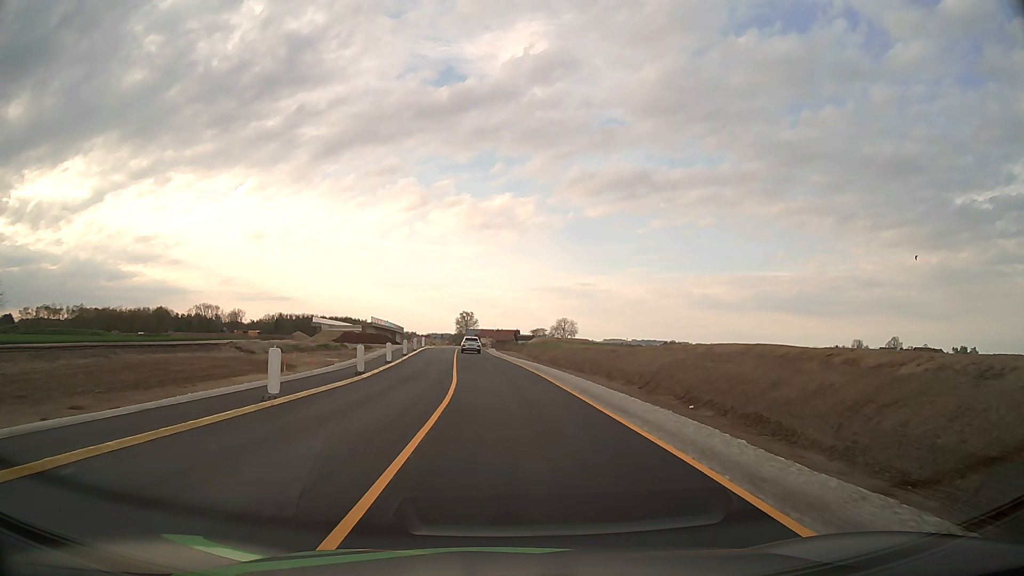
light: Day
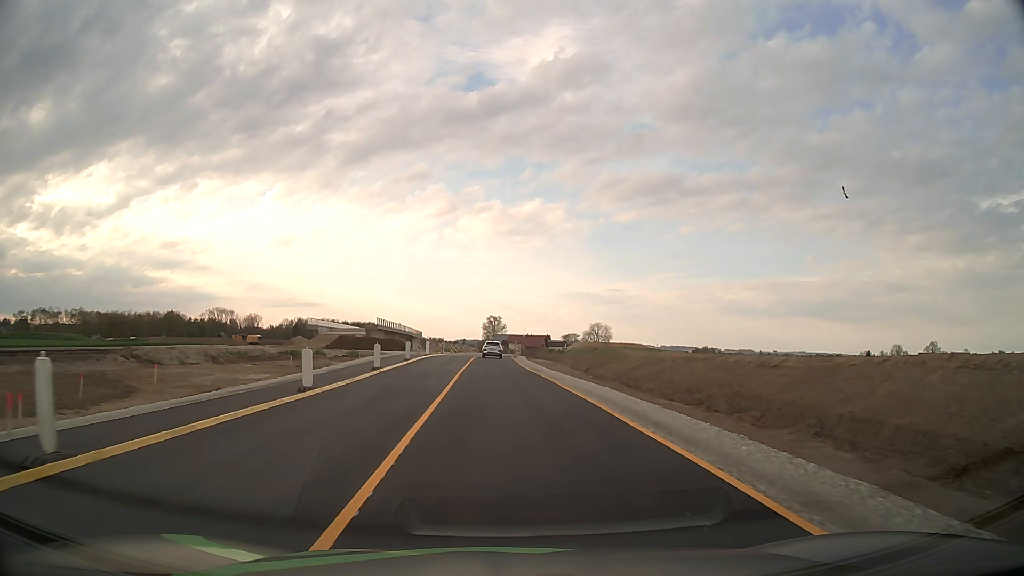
(-0.5, +21.4) m; -3°
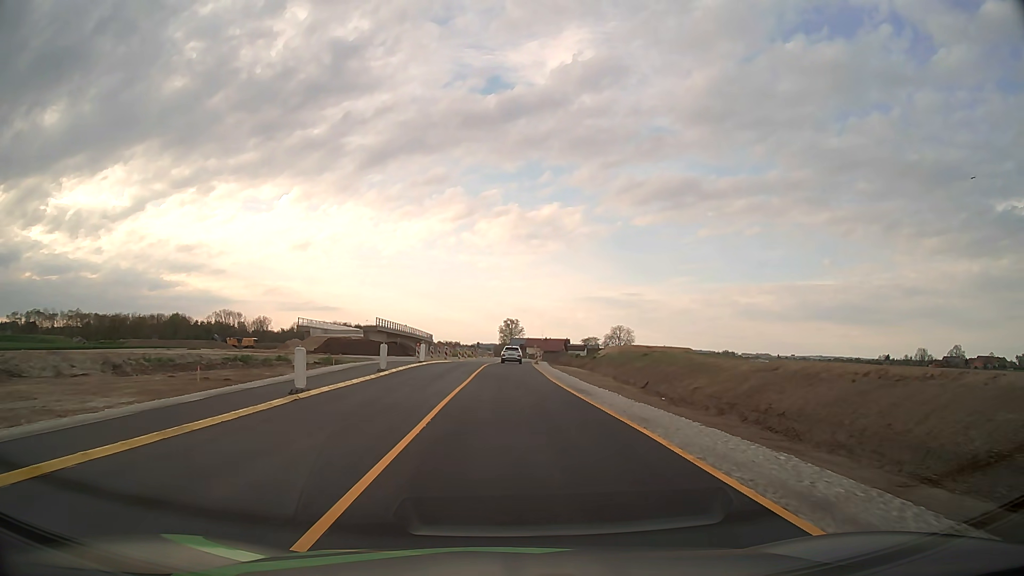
(-0.1, +14.3) m; -1°
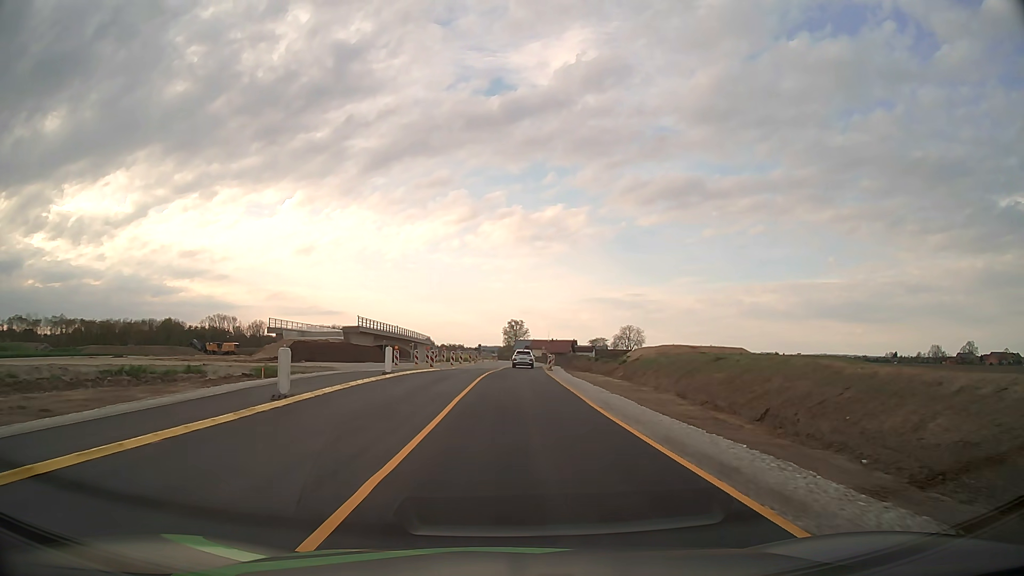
(0.0, +14.2) m; 0°
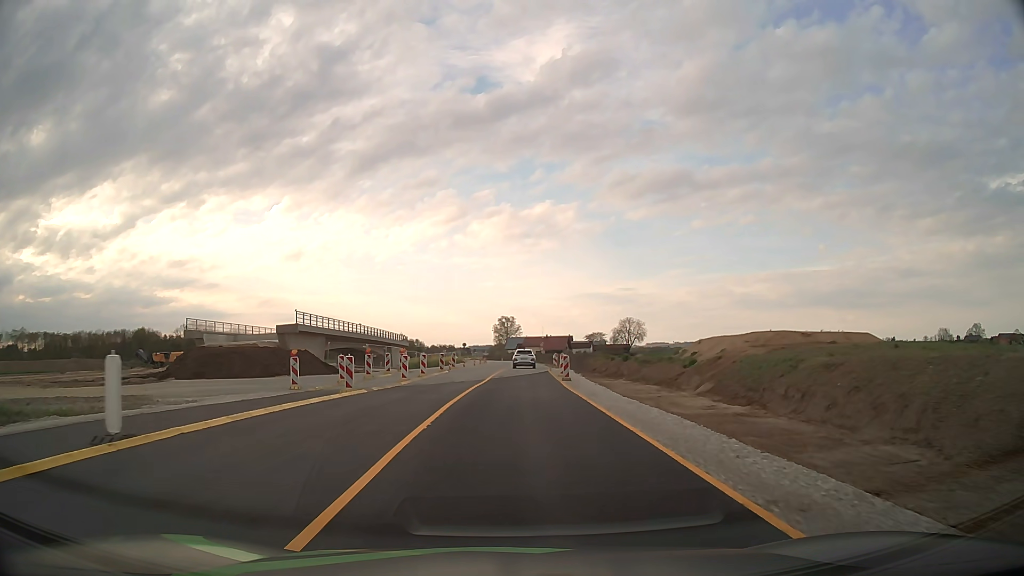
(+0.1, +21.0) m; +1°
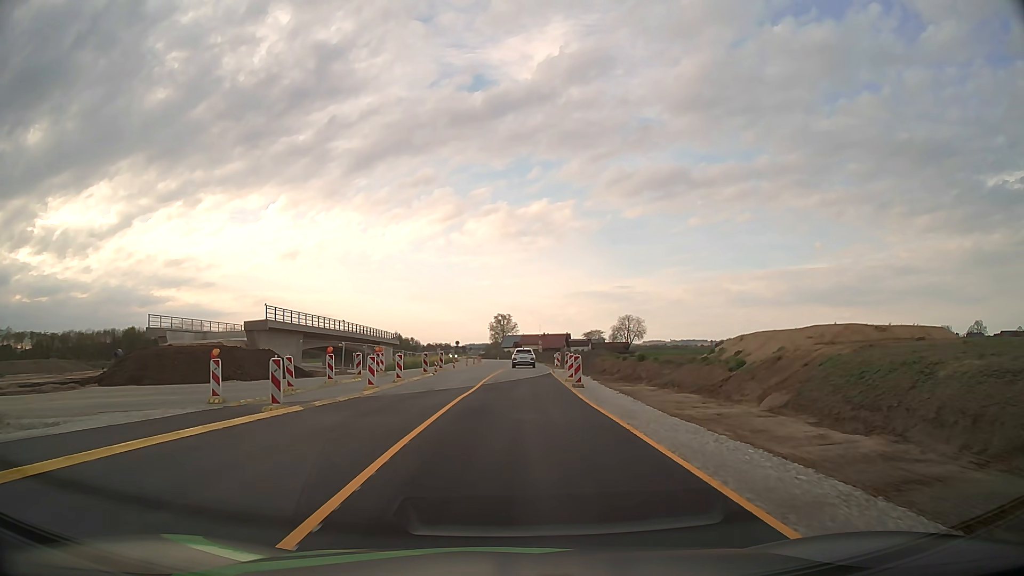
(0.0, +6.9) m; 0°
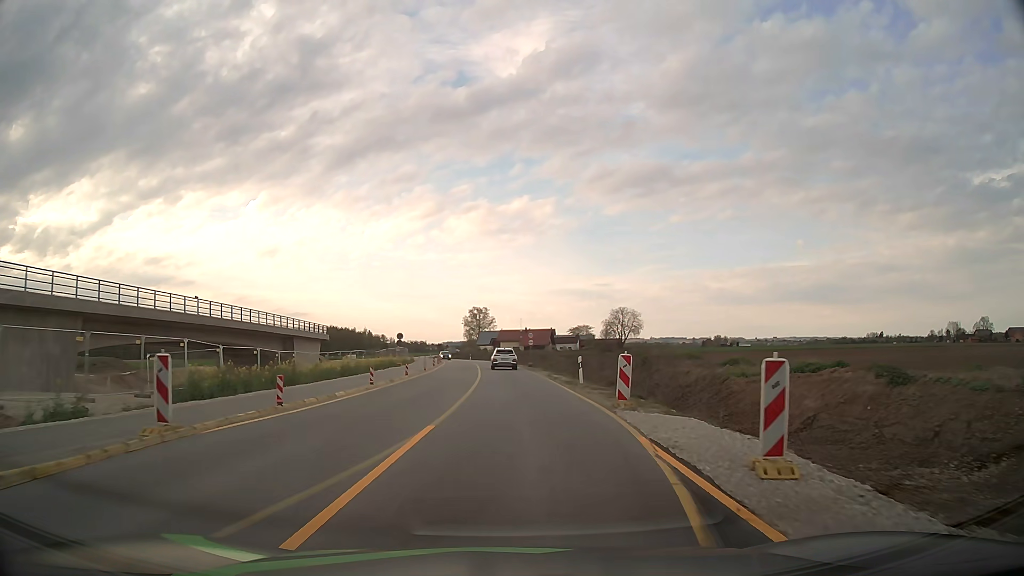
(+0.5, +34.6) m; +2°
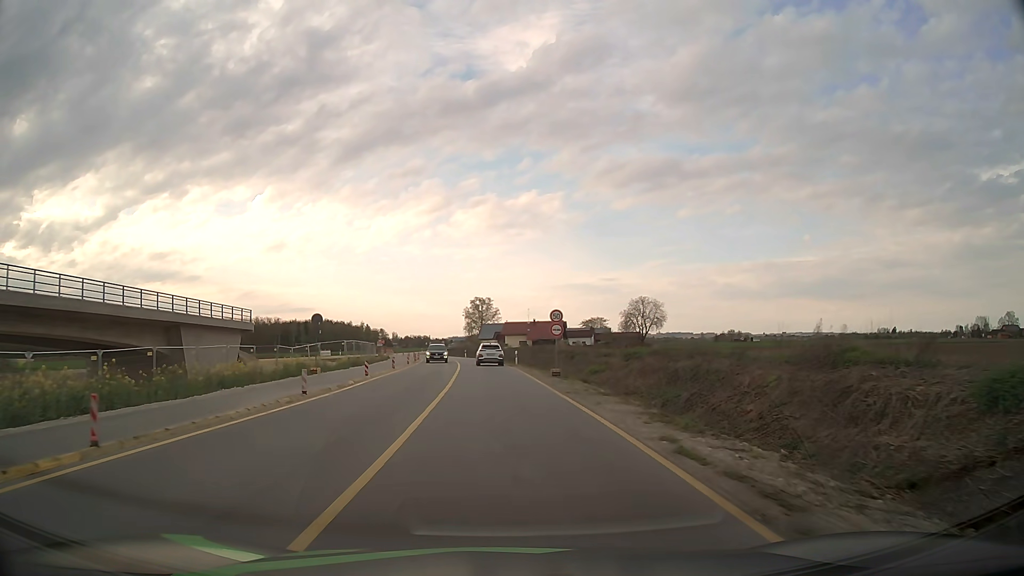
(0.0, +27.5) m; 0°
(0, +10) (0, +20) (-1, +30) (-1, +40) (-2, +50) (-3, +60) (-4, +70) (-5, +80) (-7, +90) (-9, +99) m
